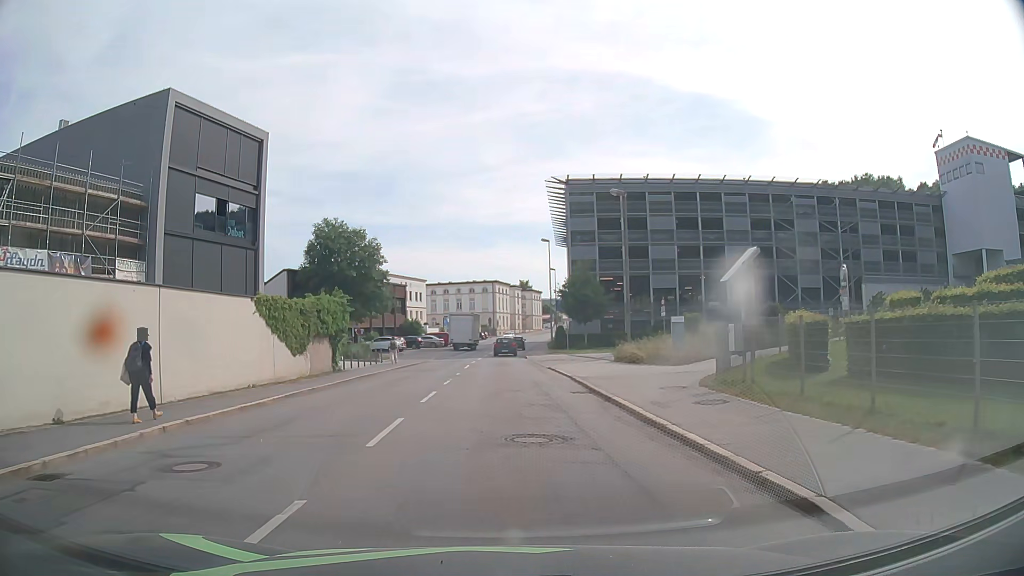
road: tertiary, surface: asphalt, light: Day
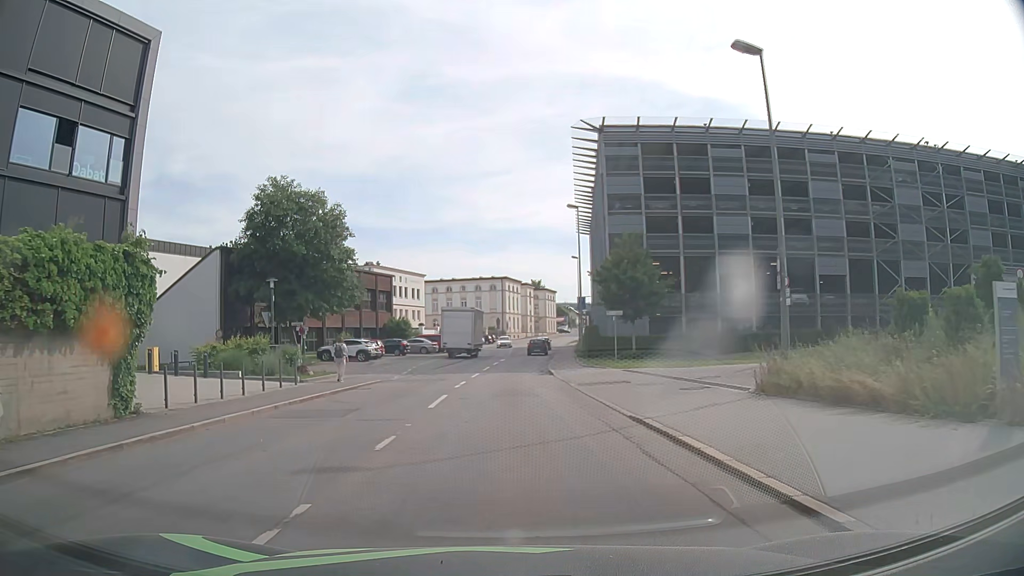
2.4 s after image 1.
(-0.1, +17.9) m; -1°
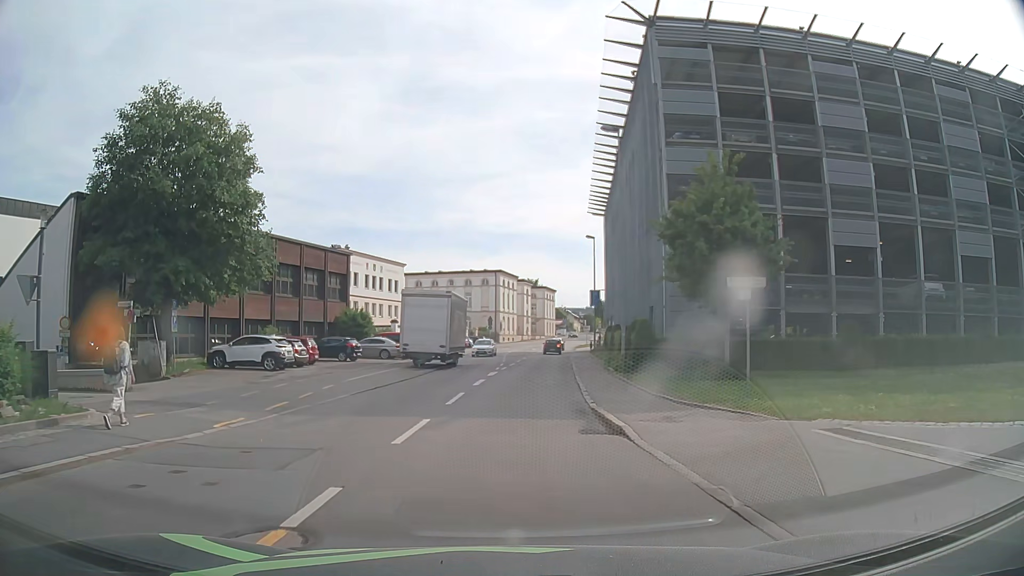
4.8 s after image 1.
(0.0, +17.9) m; +1°
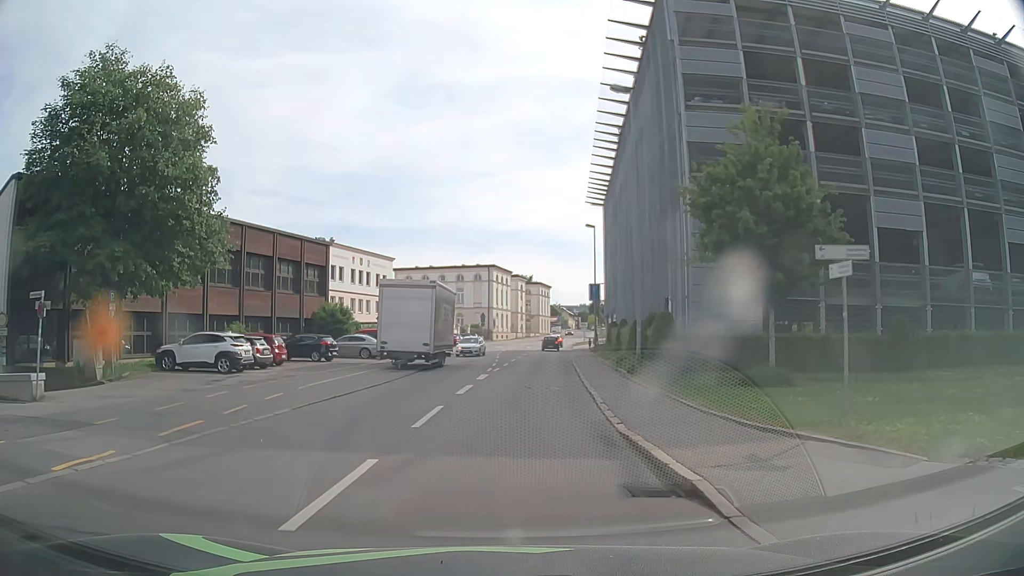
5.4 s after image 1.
(0.0, +4.5) m; +1°
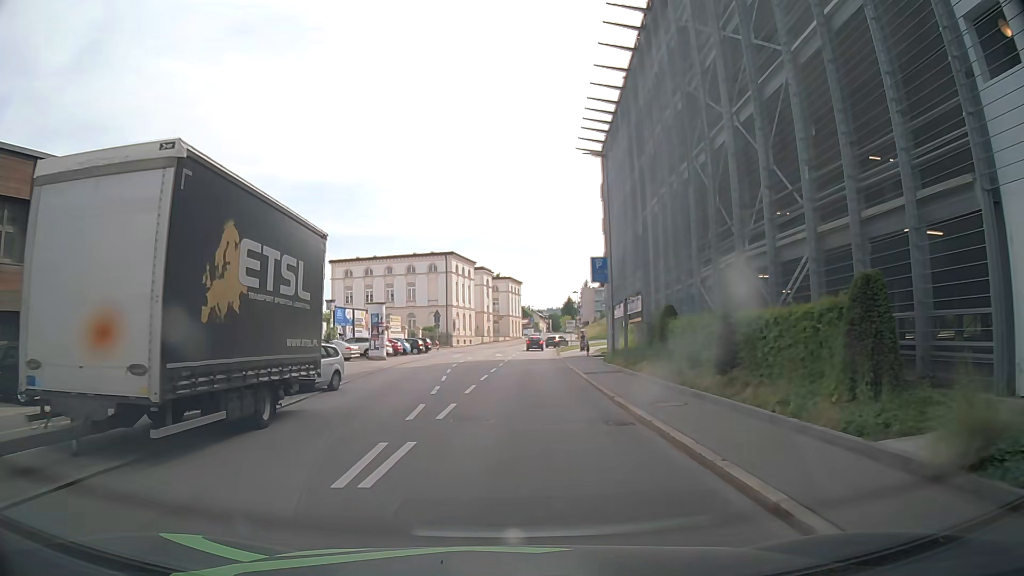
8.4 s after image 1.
(+0.4, +22.3) m; +2°
(0, +10) (+1, +20) (+1, +30) (+2, +40) (+2, +50) (+3, +60) (+4, +70) (+4, +80) (+6, +90) (+7, +100) m
